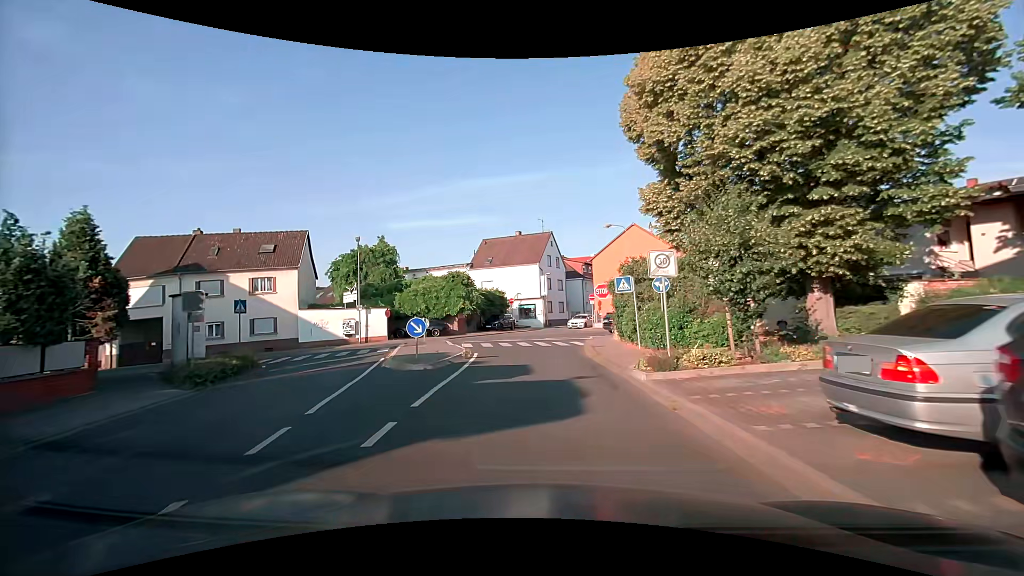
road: residential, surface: asphalt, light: Day
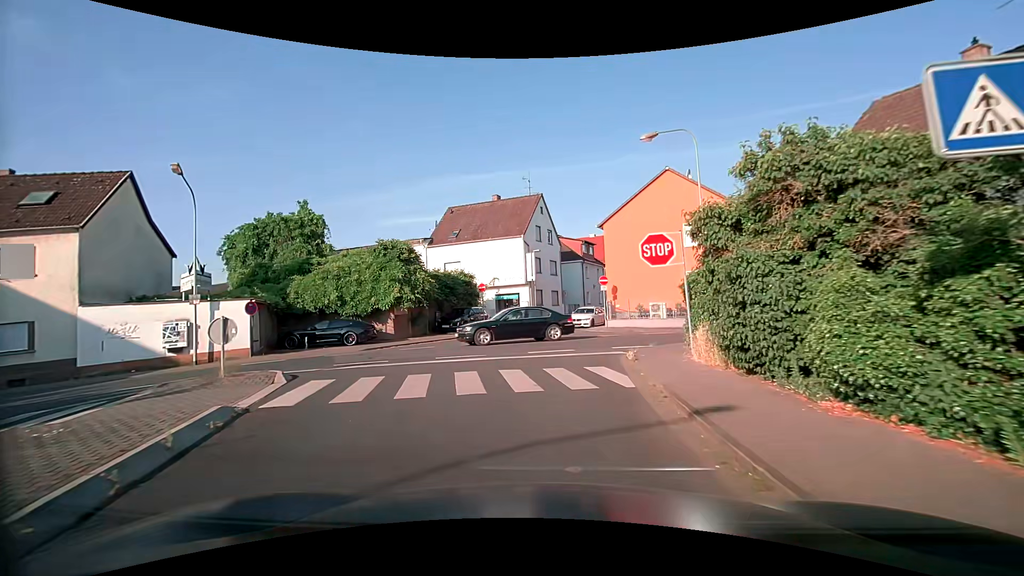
(+0.2, +16.8) m; +1°
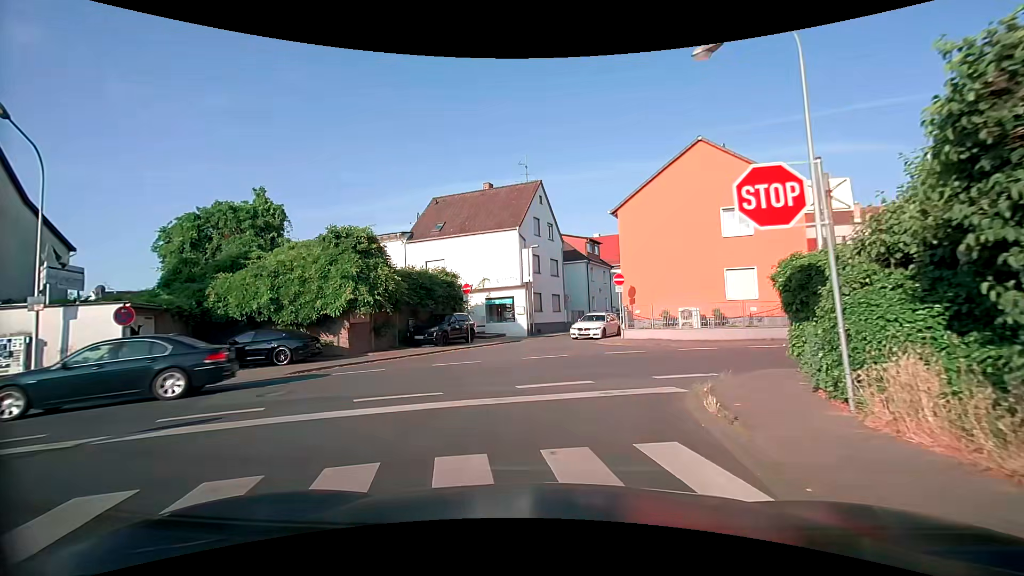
(0.0, +6.4) m; 0°
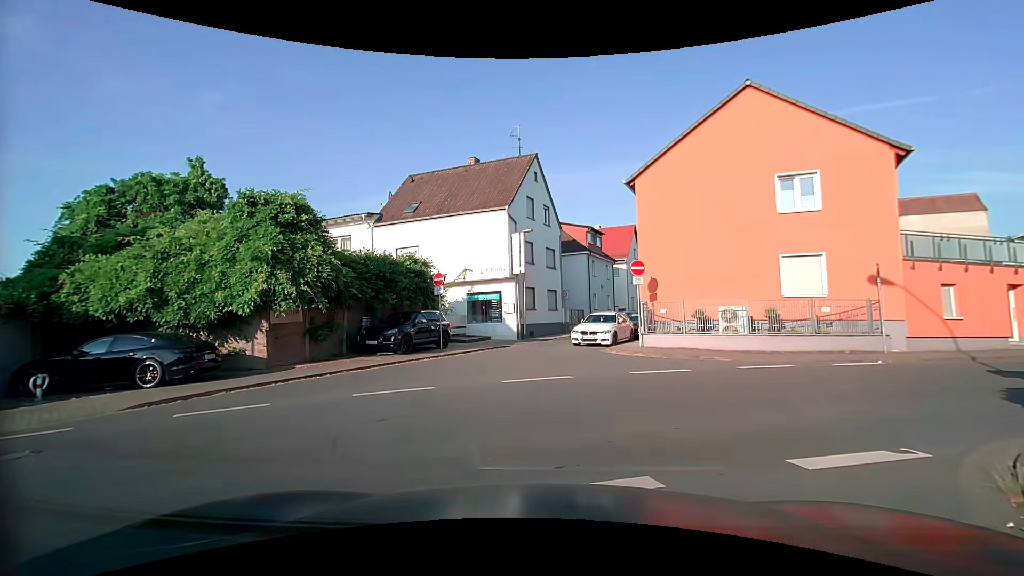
(0.0, +5.9) m; 0°
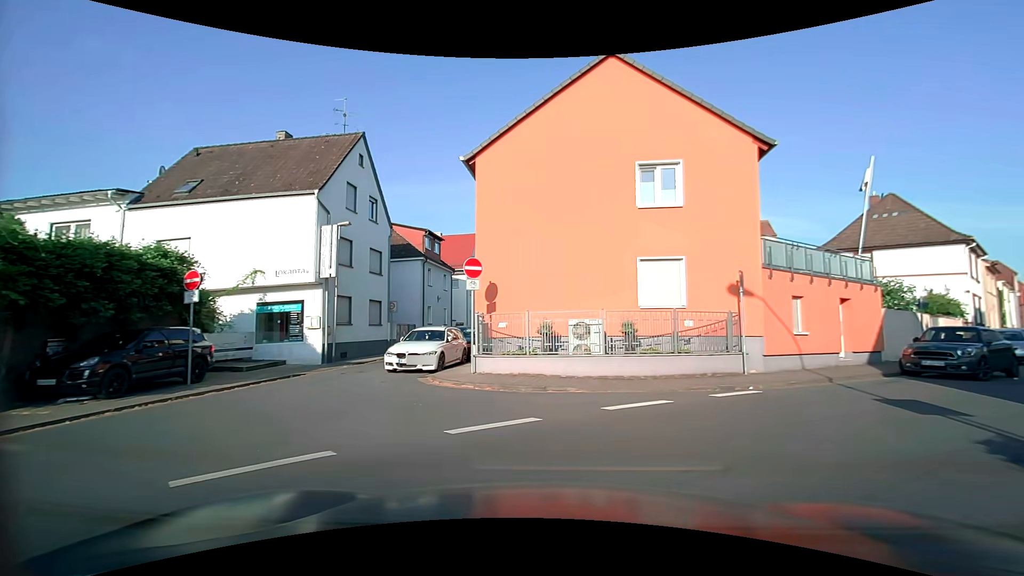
(+0.6, +5.1) m; +16°
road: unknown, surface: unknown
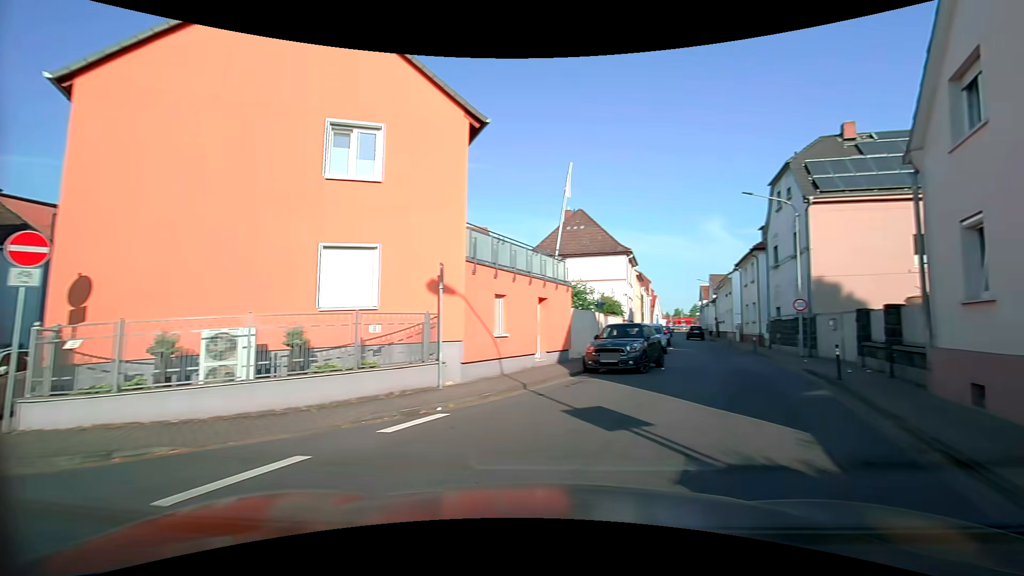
(+1.0, +3.7) m; +33°
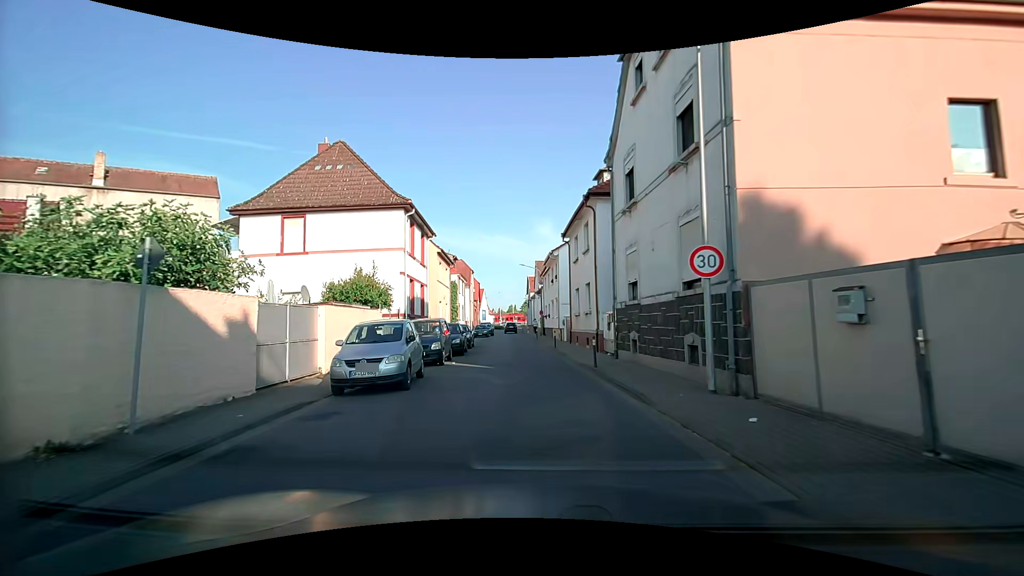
(+5.1, +16.2) m; +18°
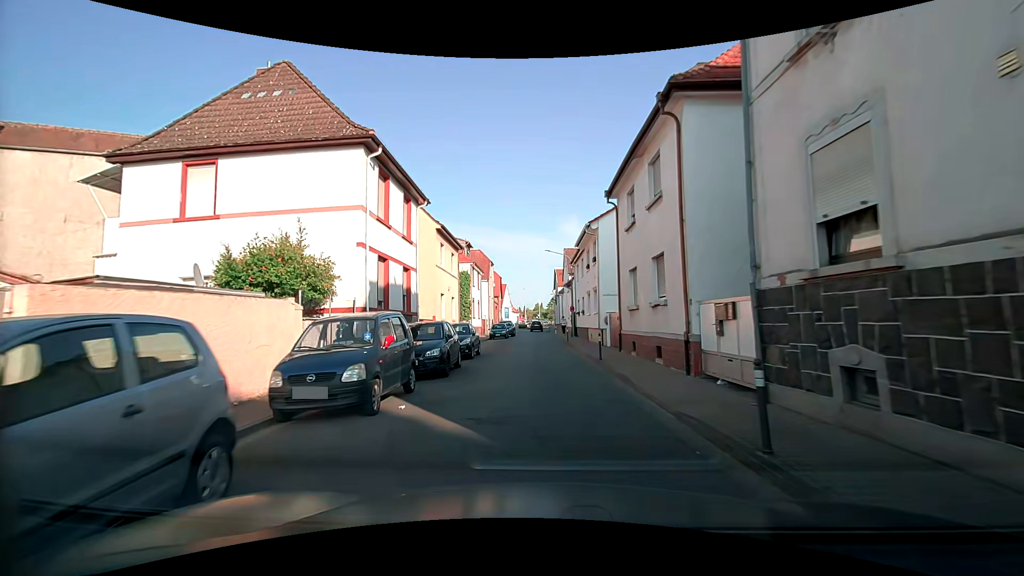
(-0.4, +9.6) m; -3°
(0, +10) (0, +20) (-1, +30) (-1, +40) (-1, +50) (-1, +60) (-1, +70) (-2, +80) (-1, +90) (0, +100) m
